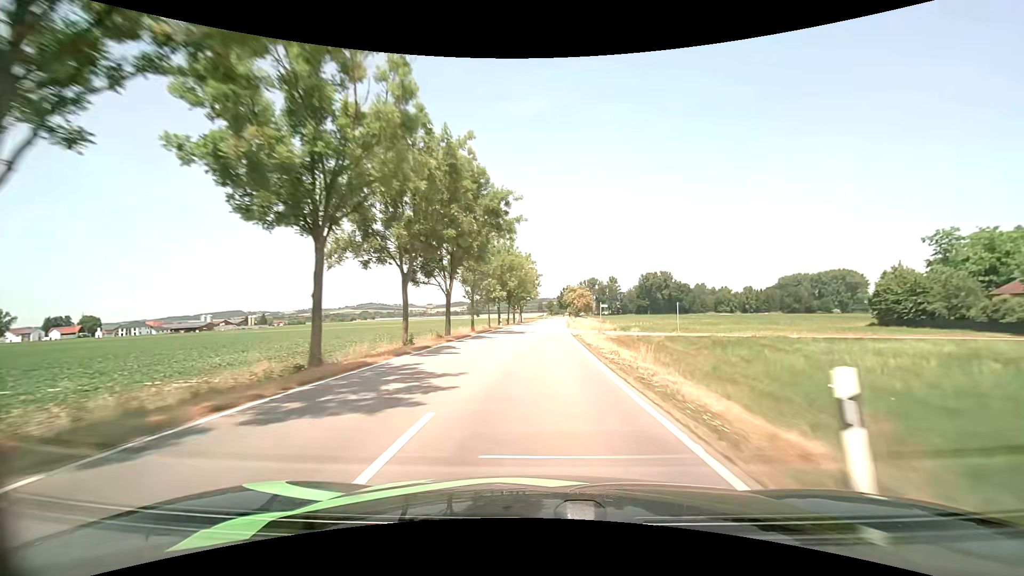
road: tertiary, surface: asphalt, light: Day
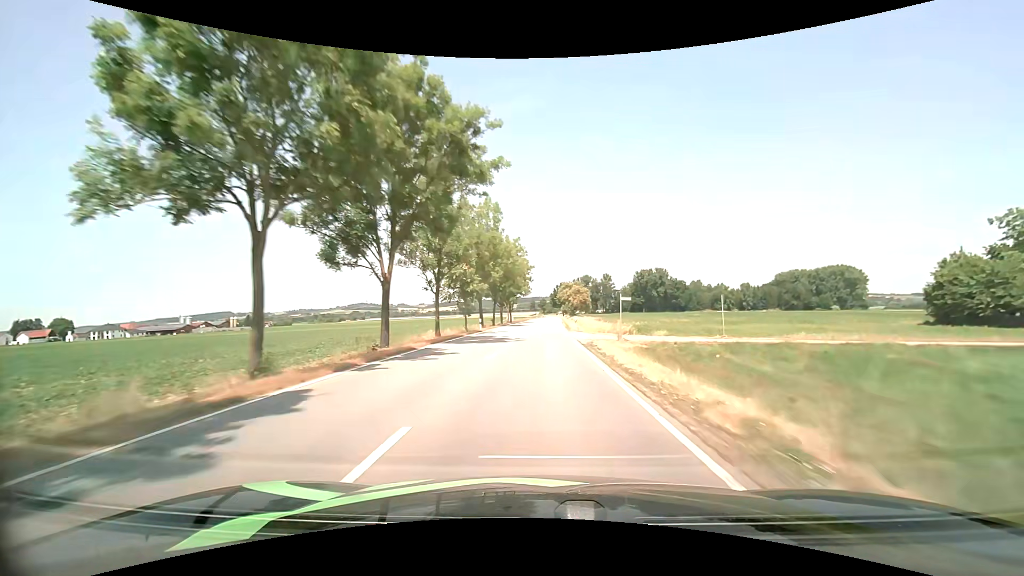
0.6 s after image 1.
(+0.1, +13.2) m; +1°
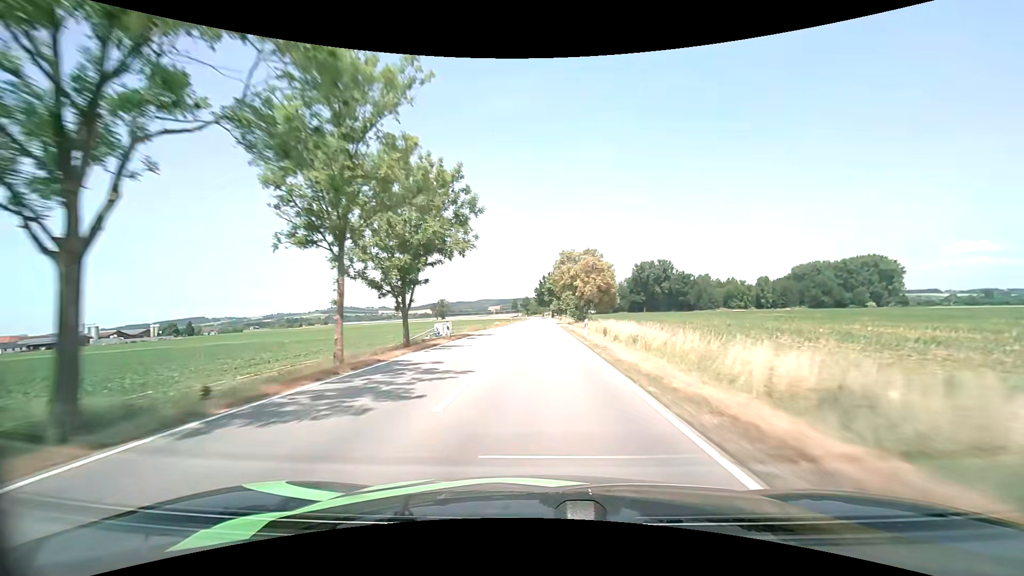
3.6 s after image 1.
(+1.5, +68.0) m; +2°
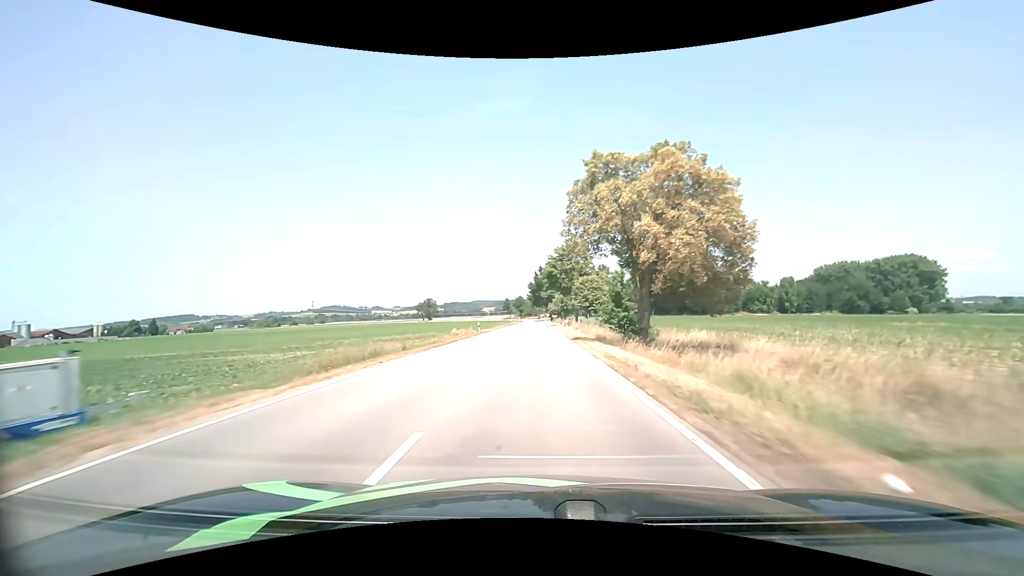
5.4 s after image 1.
(+0.1, +41.6) m; +1°
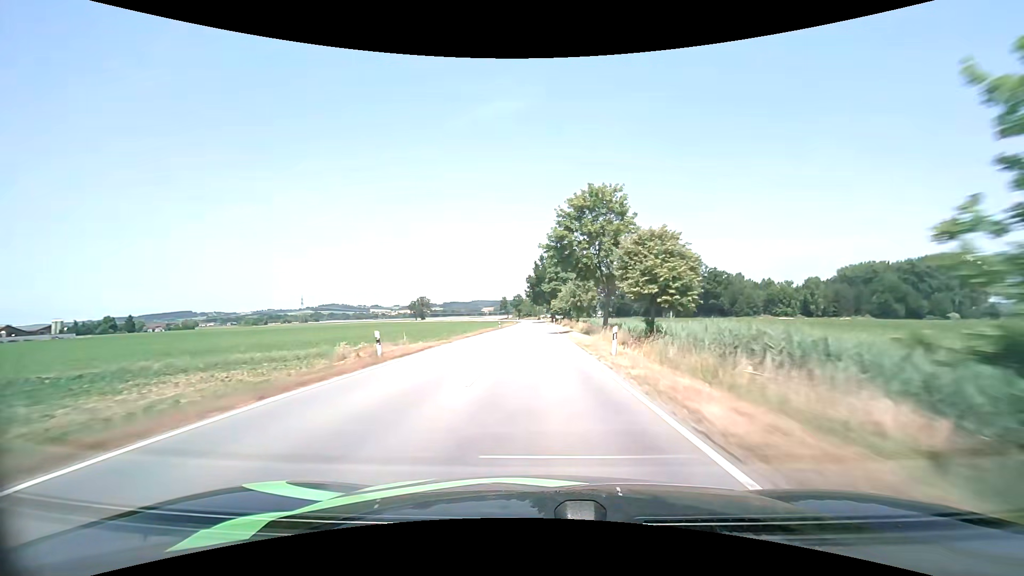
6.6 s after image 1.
(-0.1, +28.6) m; 0°
(0, +10) (0, +20) (0, +30) (0, +40) (0, +50) (0, +60) (0, +70) (-1, +80) (-1, +90) (-1, +100) m
